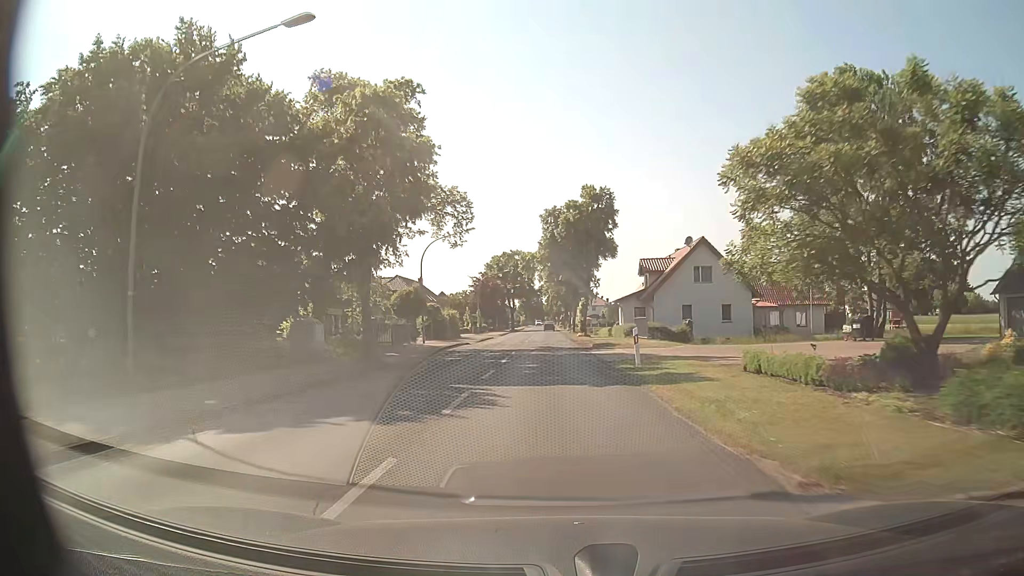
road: secondary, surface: asphalt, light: Day
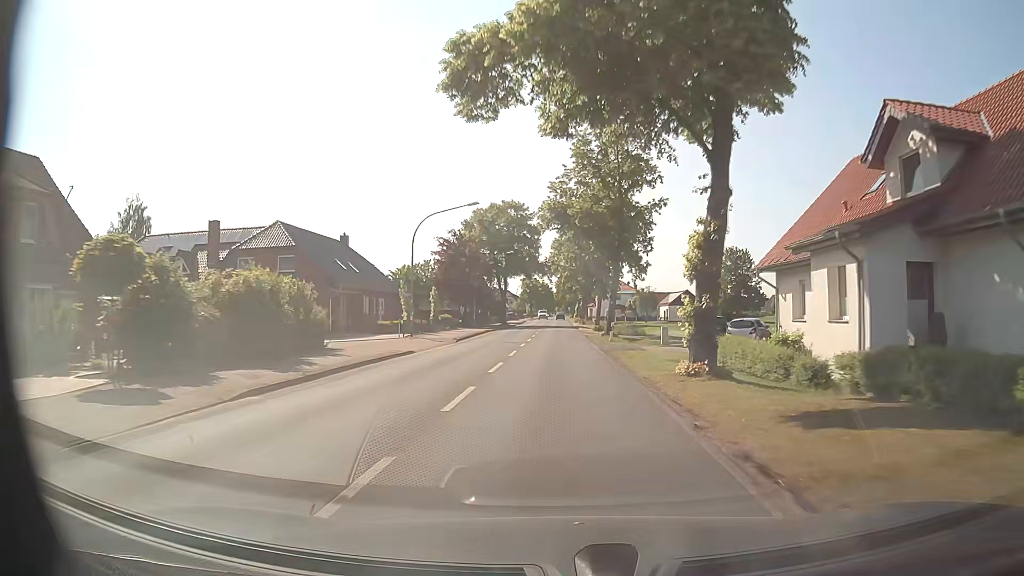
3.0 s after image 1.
(-0.5, +43.2) m; -1°
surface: paved
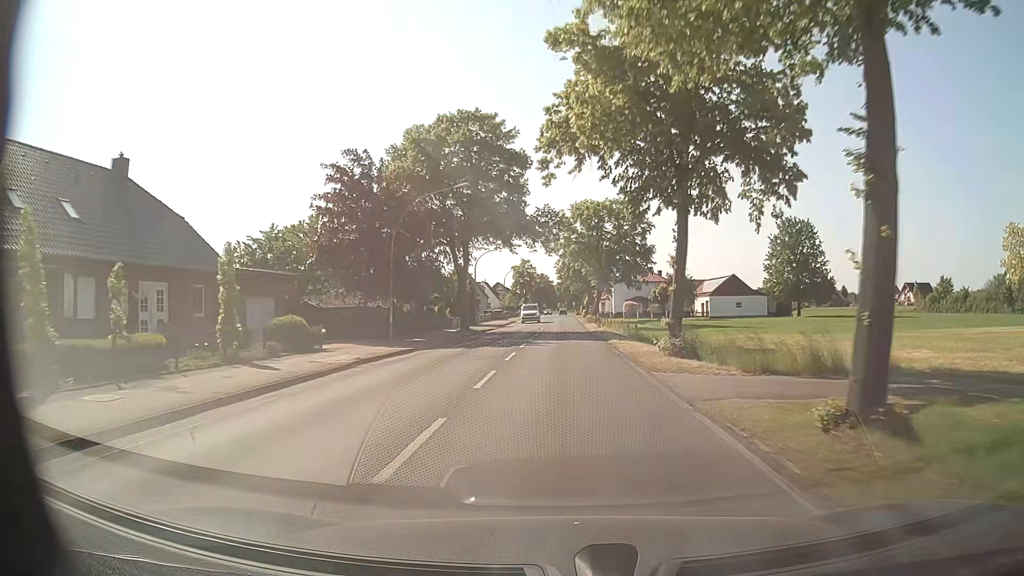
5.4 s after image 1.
(+0.1, +34.8) m; 0°
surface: asphalt
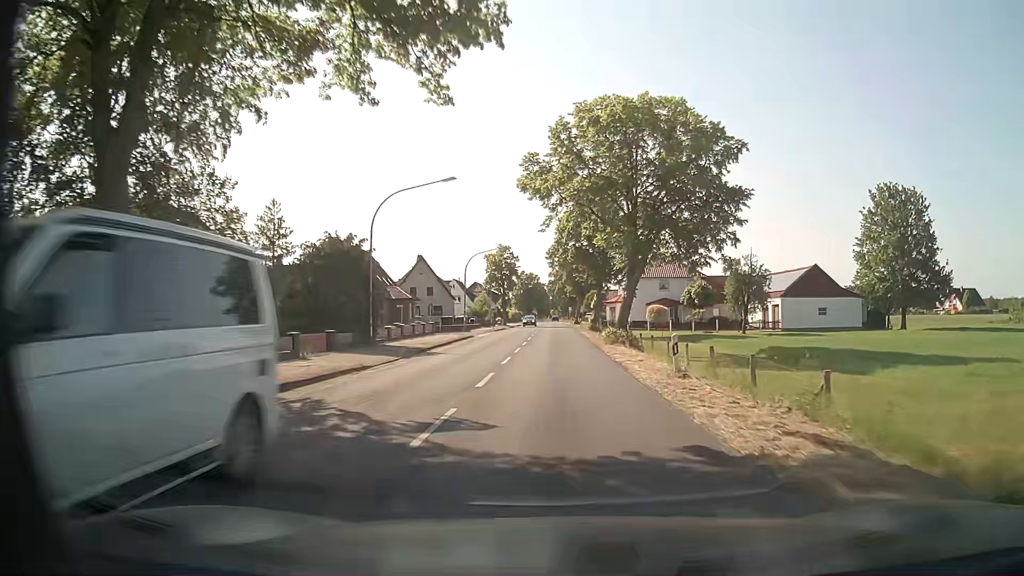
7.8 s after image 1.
(+0.1, +35.1) m; +1°
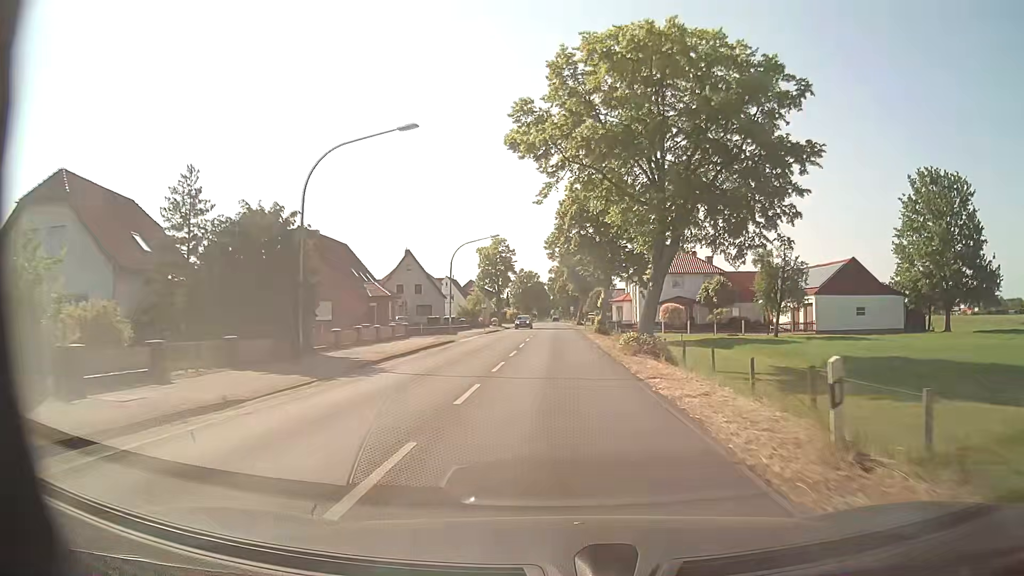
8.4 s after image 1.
(0.0, +8.8) m; 0°
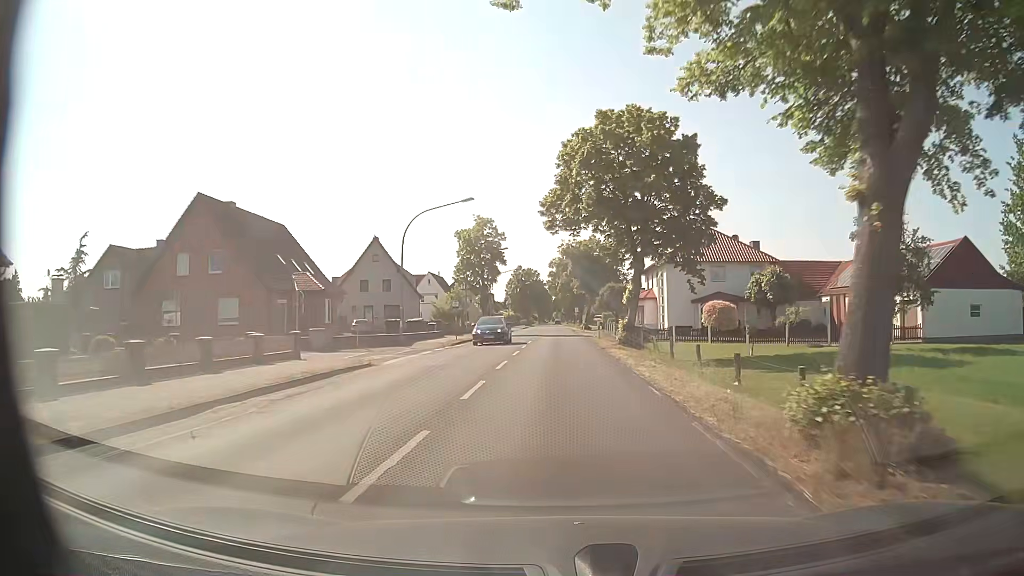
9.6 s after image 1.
(-0.1, +17.6) m; 0°
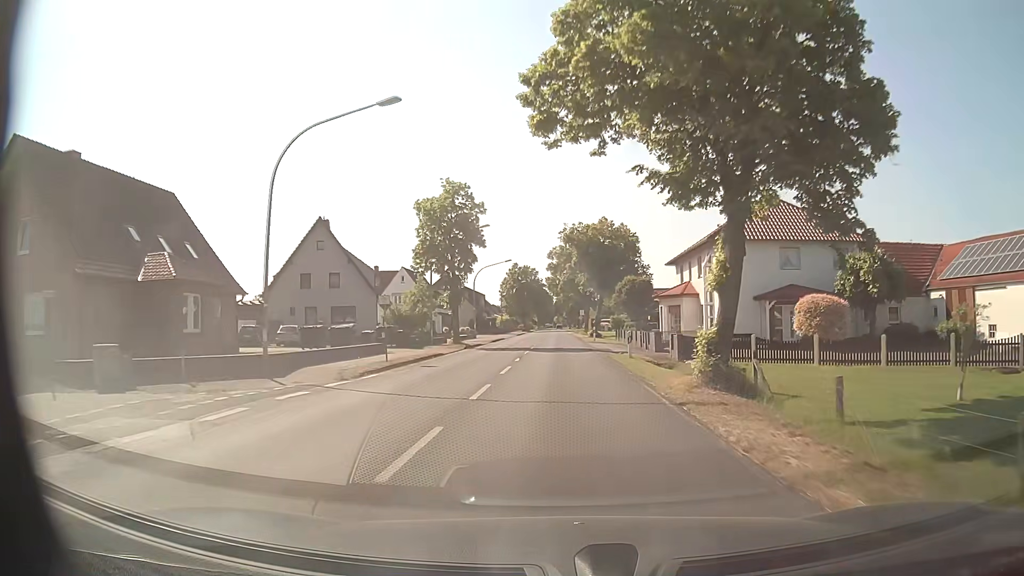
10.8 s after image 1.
(-0.1, +17.6) m; 0°
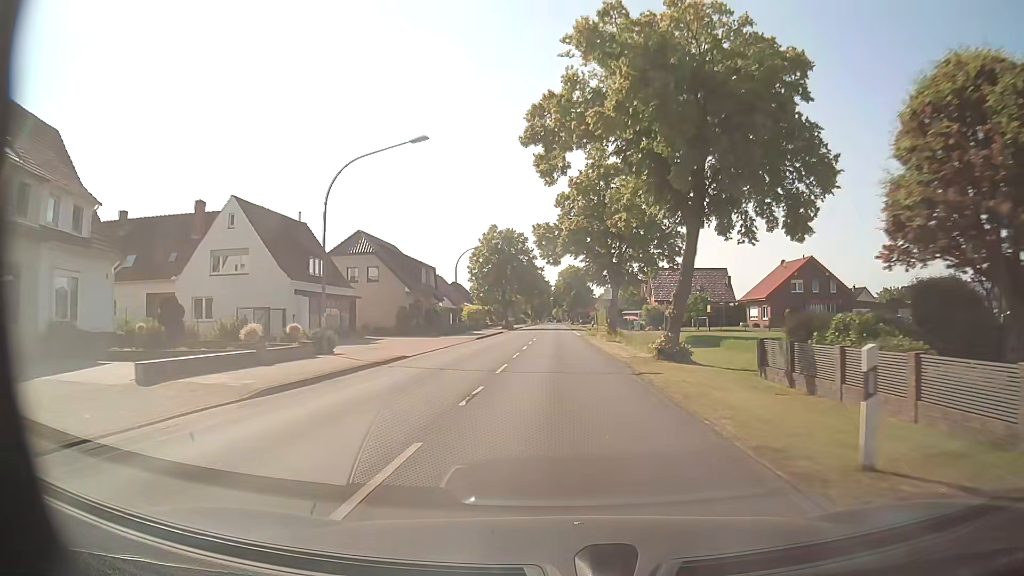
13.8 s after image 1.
(0.0, +44.3) m; 0°
